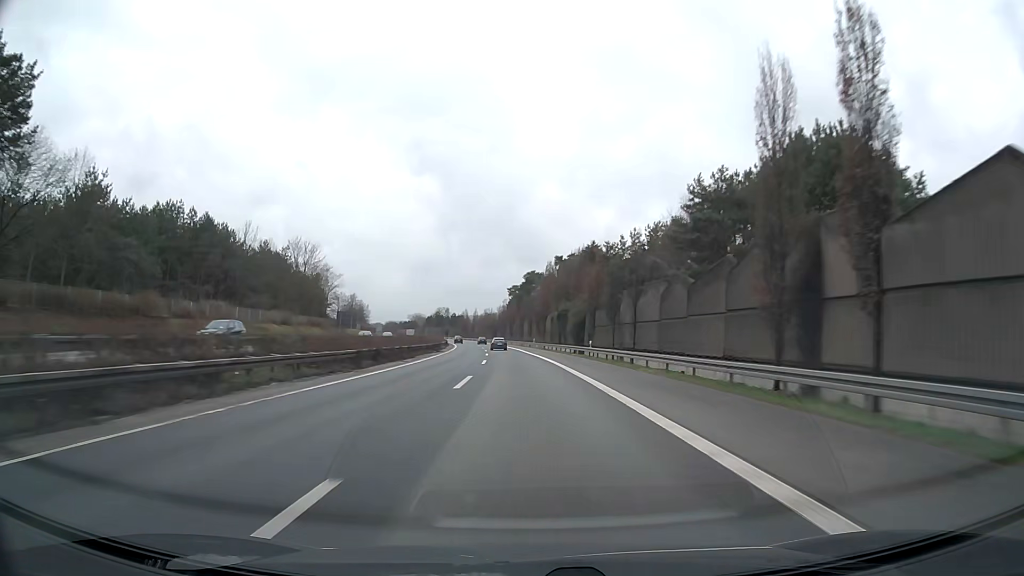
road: motorway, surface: asphalt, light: Day
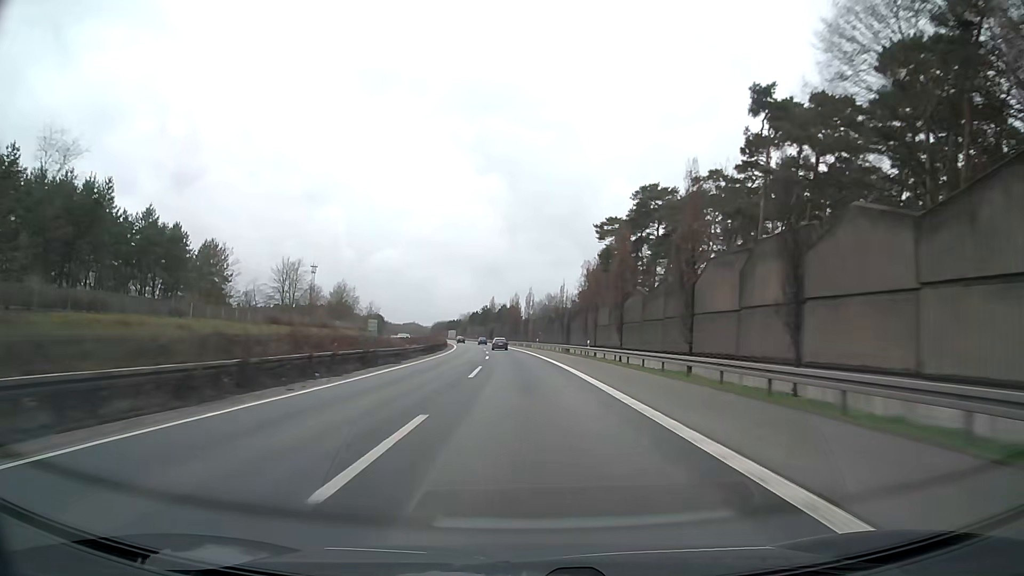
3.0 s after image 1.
(-5.1, +103.0) m; -6°
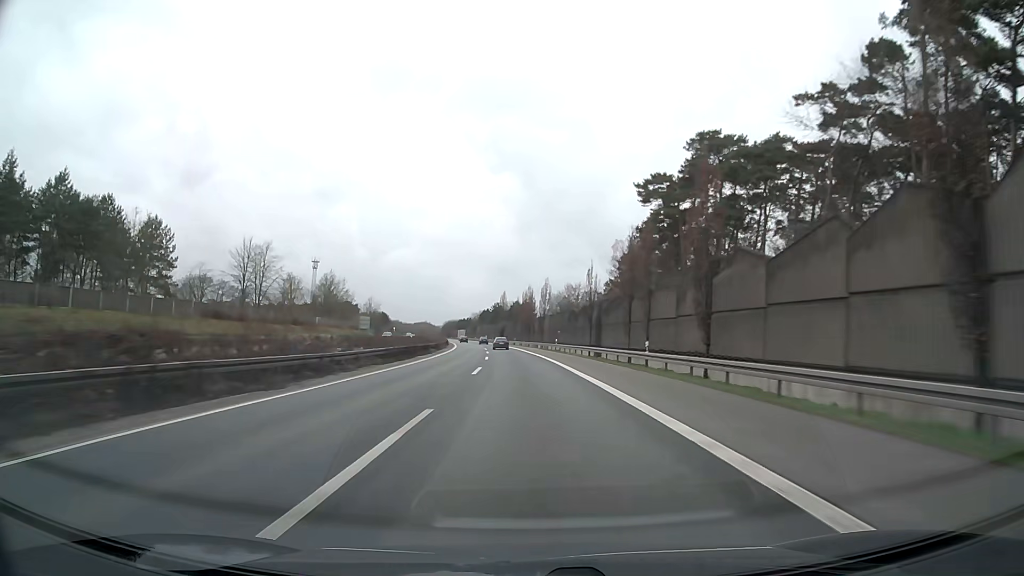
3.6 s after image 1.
(-0.2, +20.6) m; -2°
(0, +10) (0, +20) (0, +30) (-1, +40) (-1, +50) (-1, +60) (-2, +70) (-3, +80) (-3, +90) (-4, +100) m
